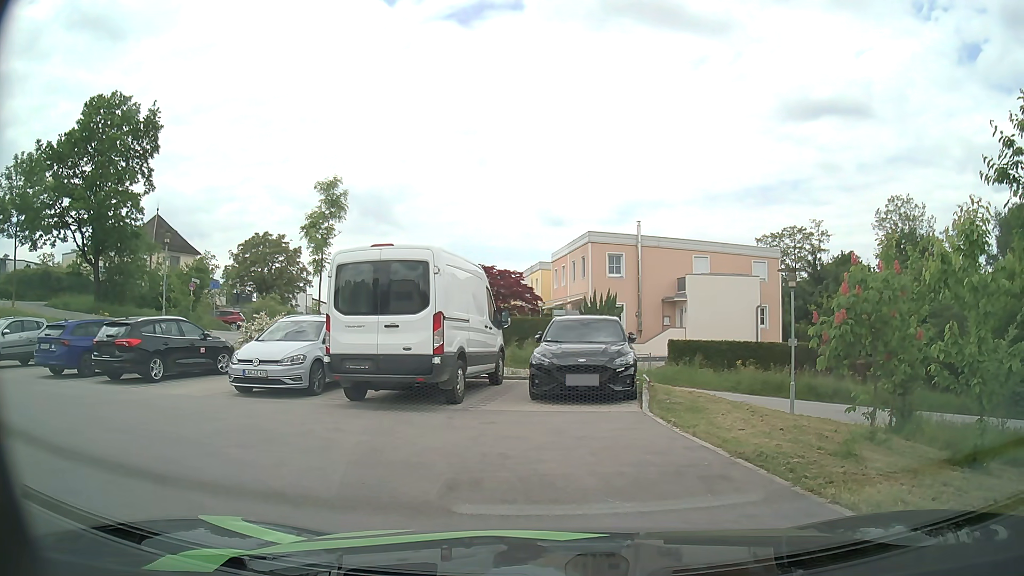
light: Day
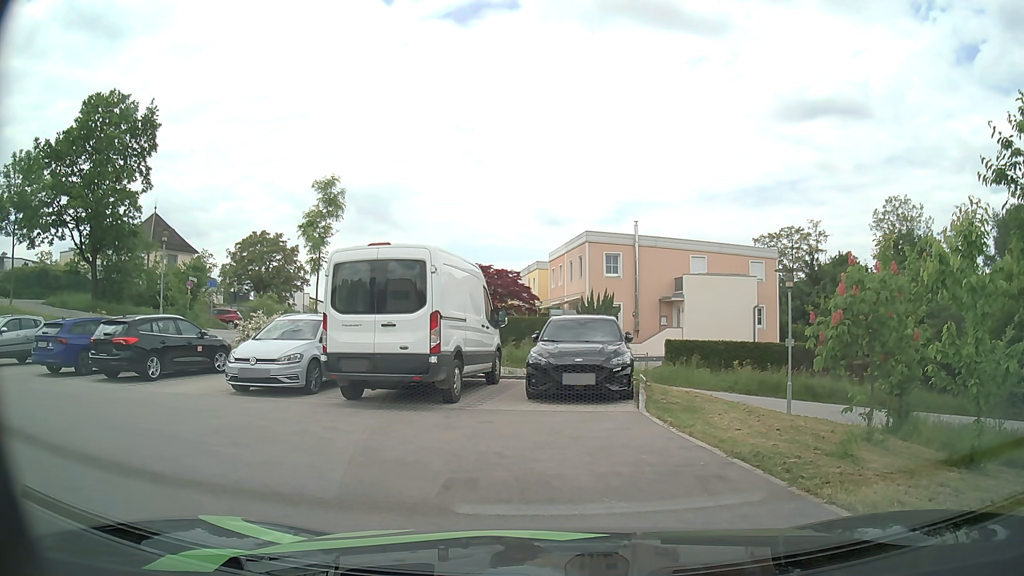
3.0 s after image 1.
(0.0, 0.0) m; 0°
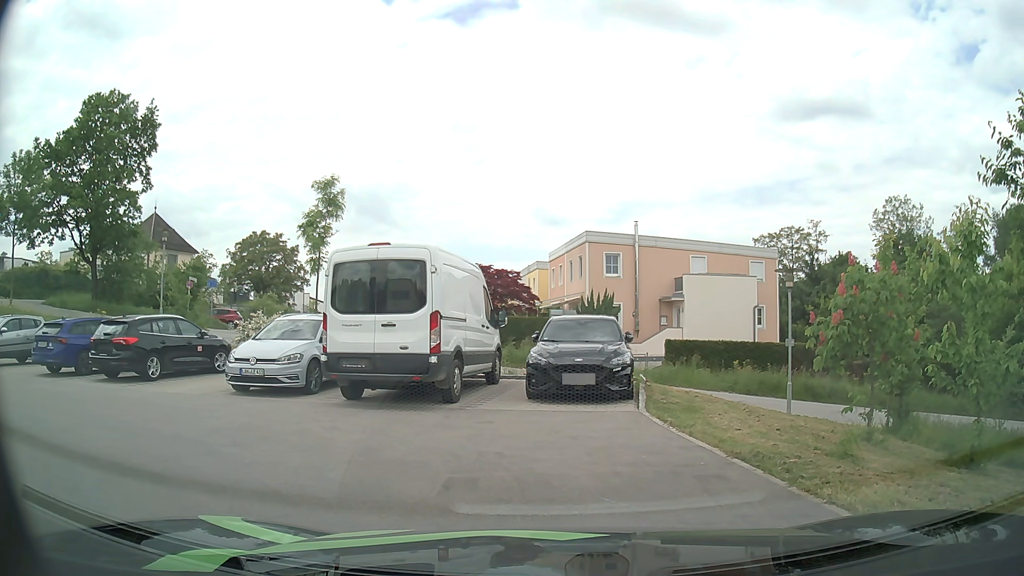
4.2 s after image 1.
(0.0, 0.0) m; 0°
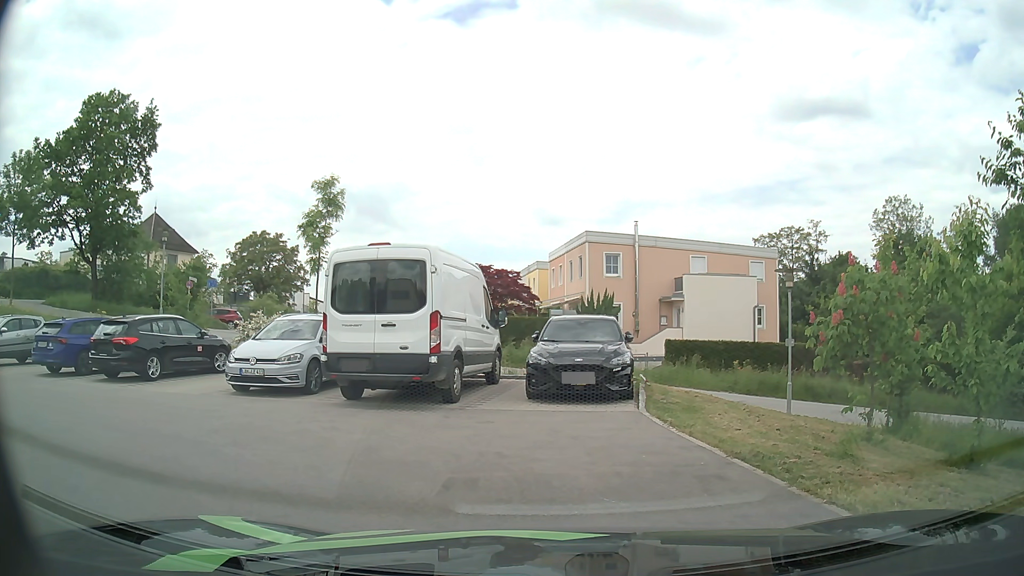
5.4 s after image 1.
(0.0, 0.0) m; 0°
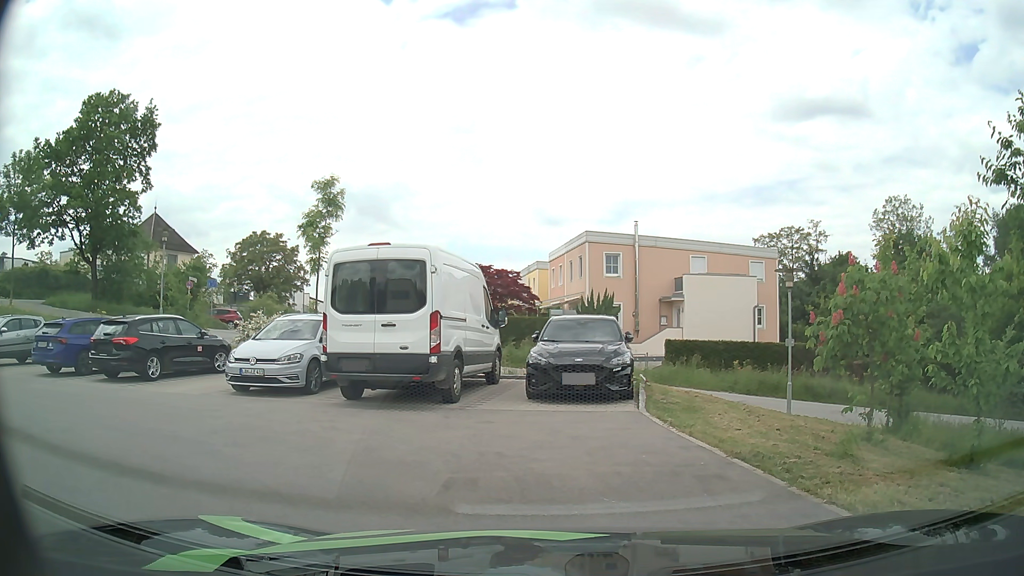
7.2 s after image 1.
(0.0, 0.0) m; 0°
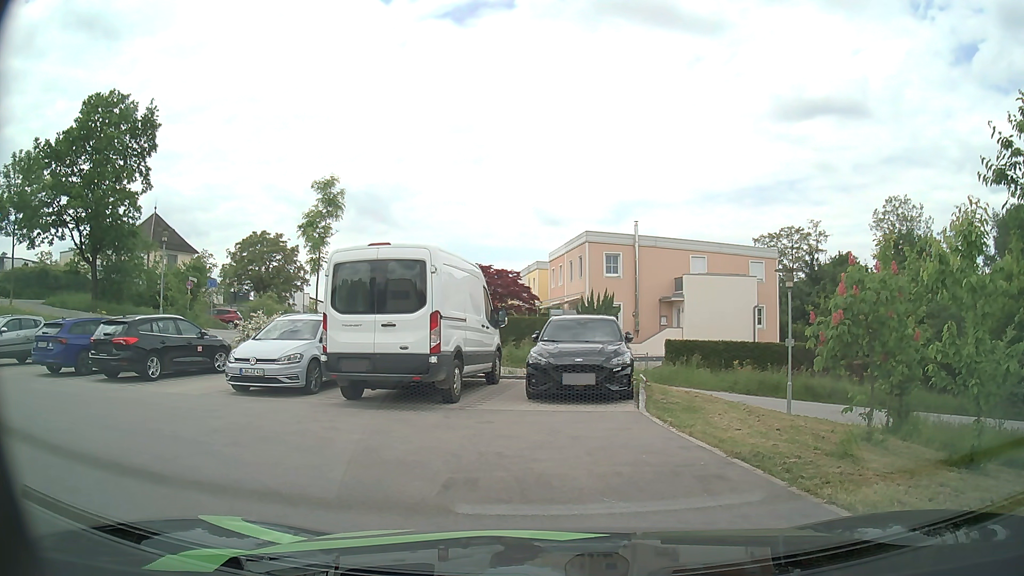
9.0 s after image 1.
(0.0, 0.0) m; 0°
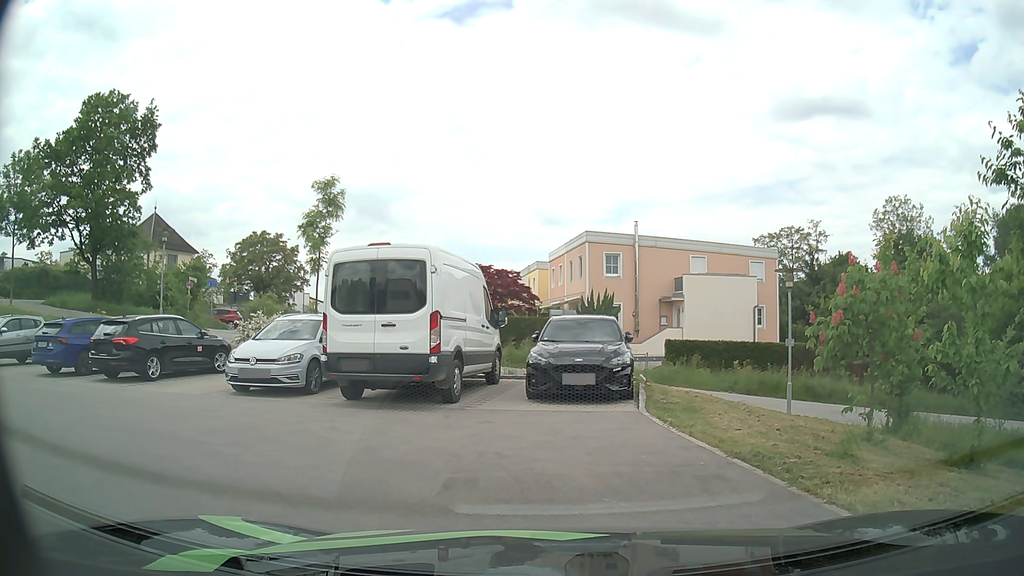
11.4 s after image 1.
(0.0, 0.0) m; 0°
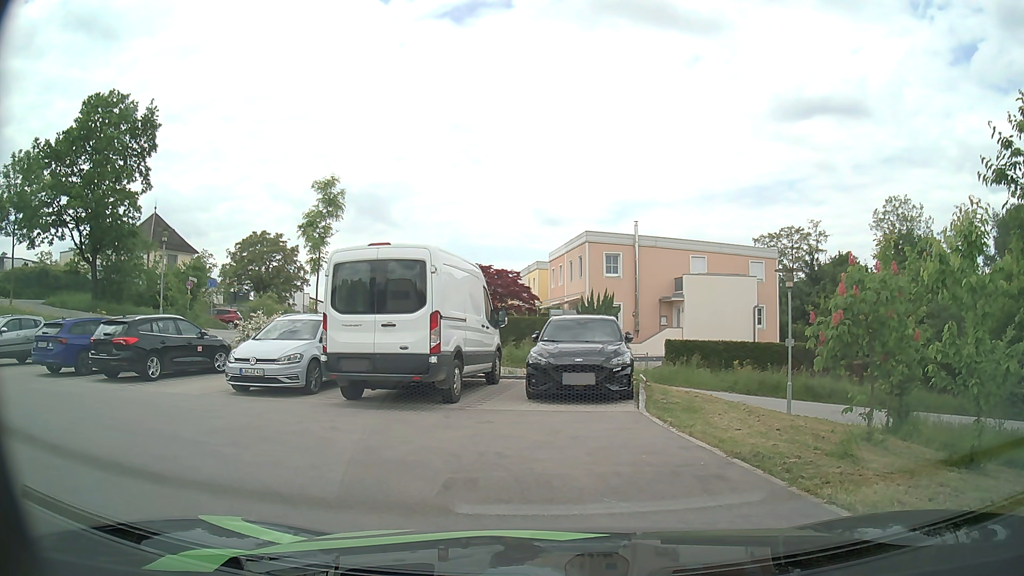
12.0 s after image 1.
(0.0, 0.0) m; 0°
